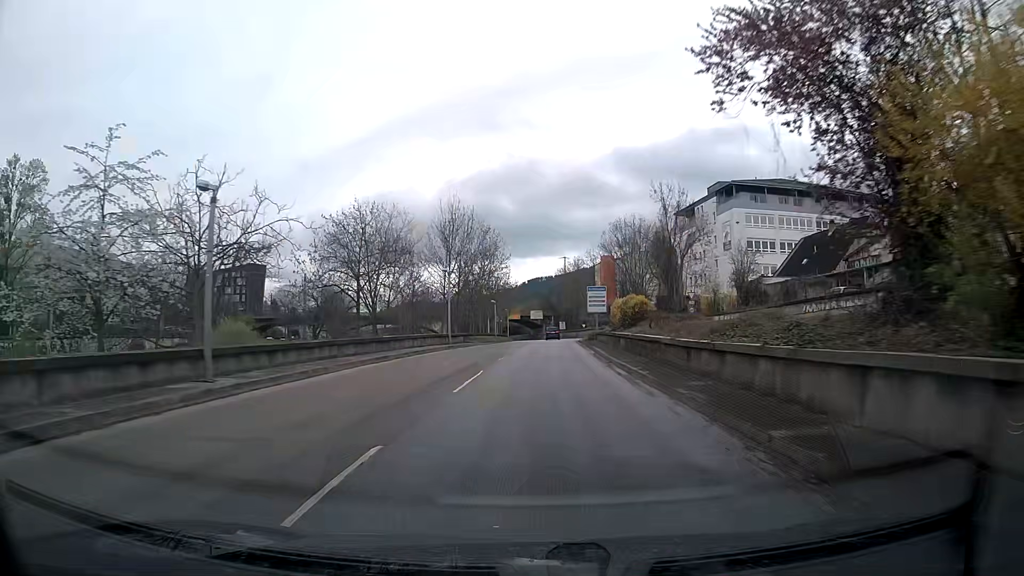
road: trunk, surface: asphalt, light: Day
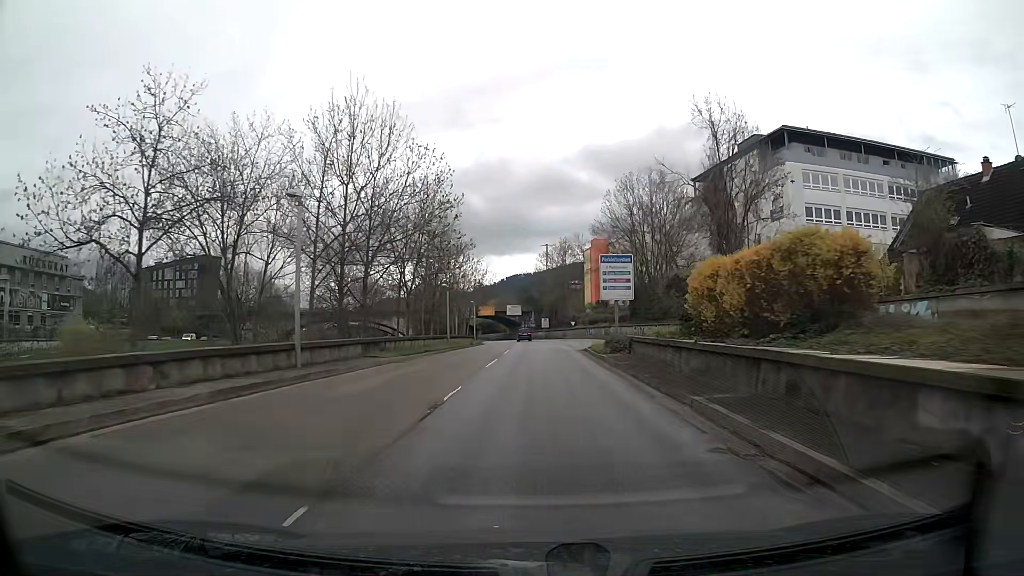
(+0.3, +26.5) m; +2°
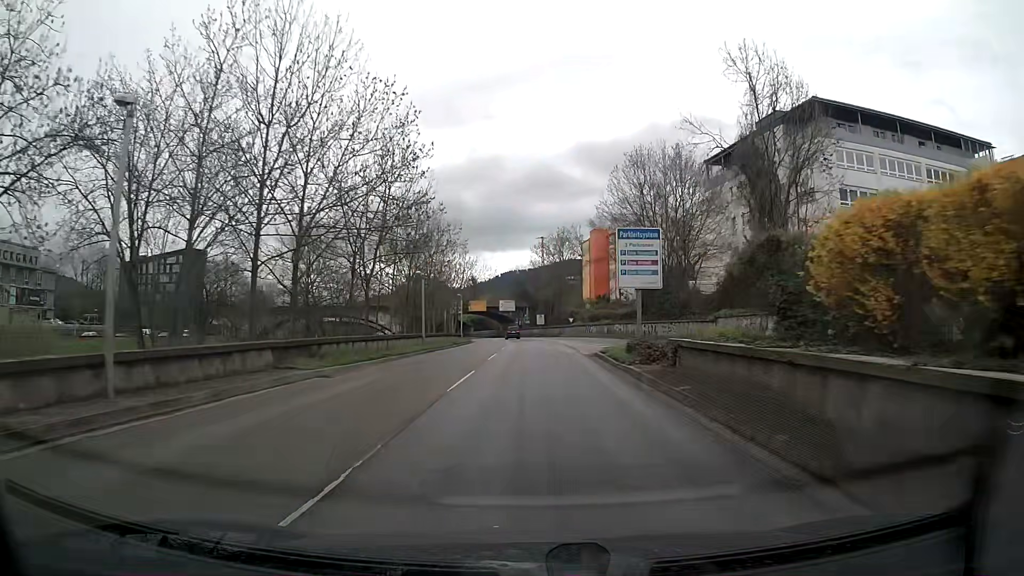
(0.0, +8.9) m; 0°
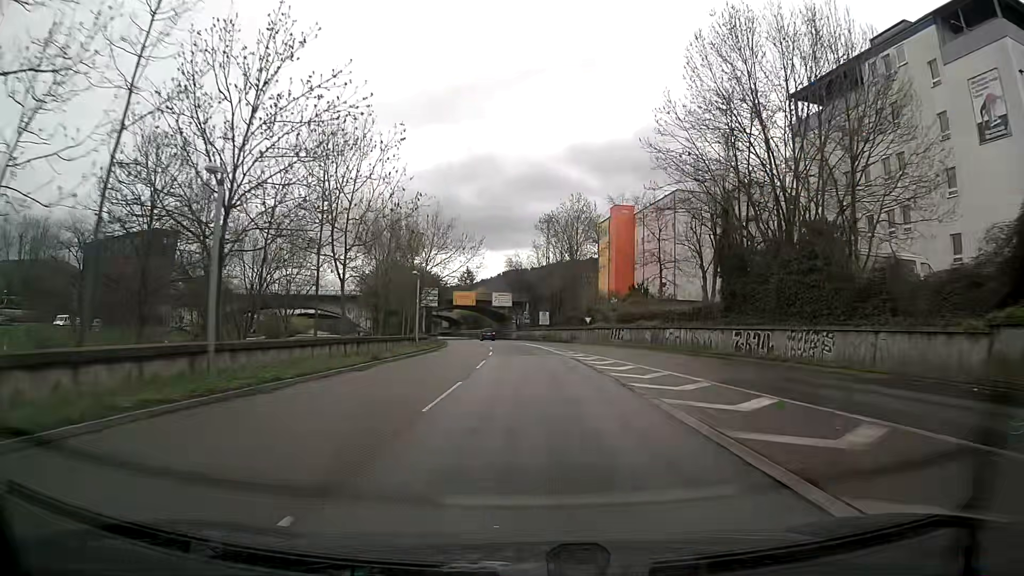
(+0.1, +27.0) m; 0°
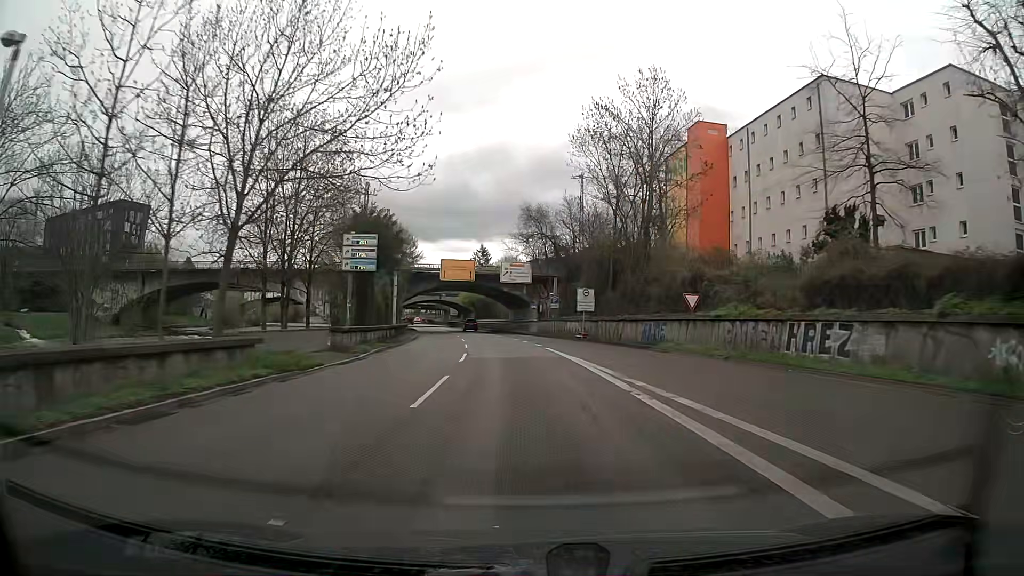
(-0.3, +36.4) m; -2°
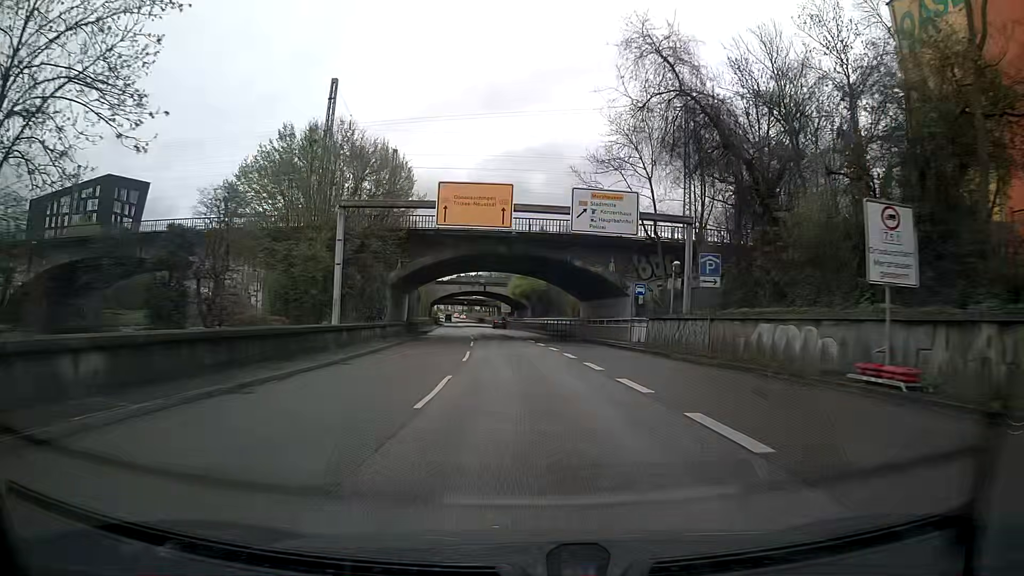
(-1.7, +36.4) m; -5°
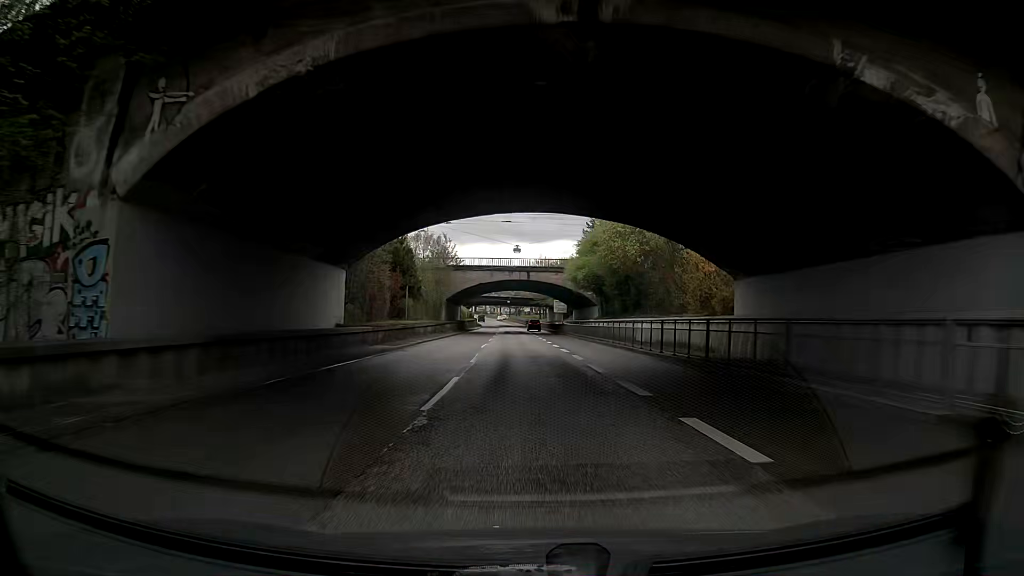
(-1.2, +36.2) m; -5°
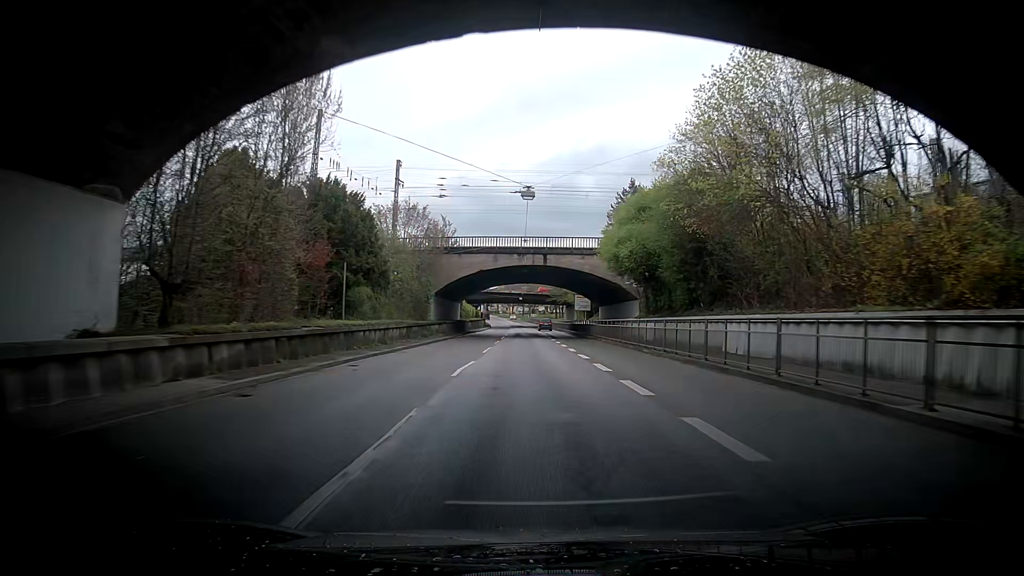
(-0.2, +18.0) m; -2°
(0, +10) (0, +20) (0, +30) (0, +40) (0, +50) (0, +60) (0, +70) (0, +80) (0, +90) (0, +100) m
